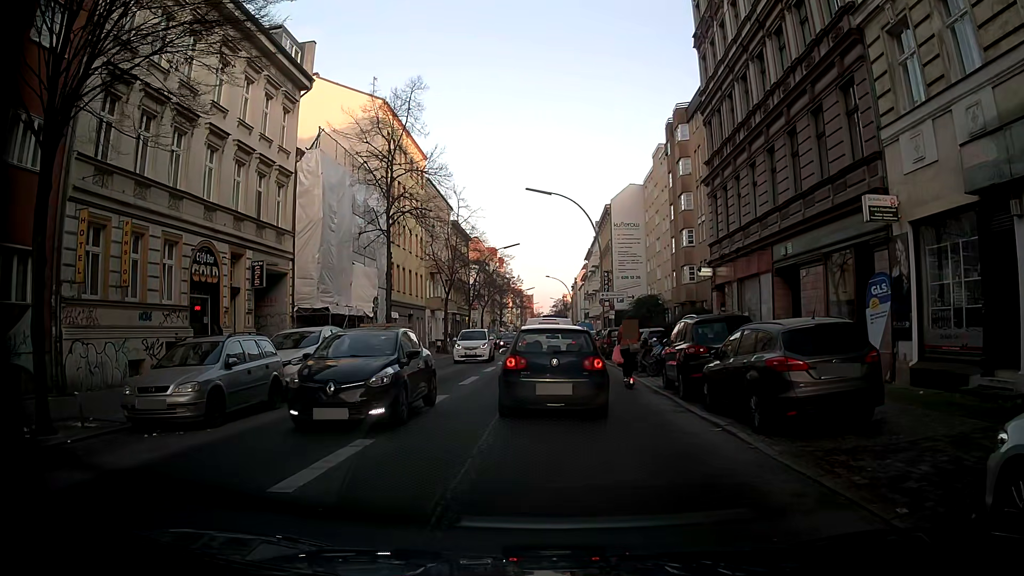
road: tertiary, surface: asphalt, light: Day
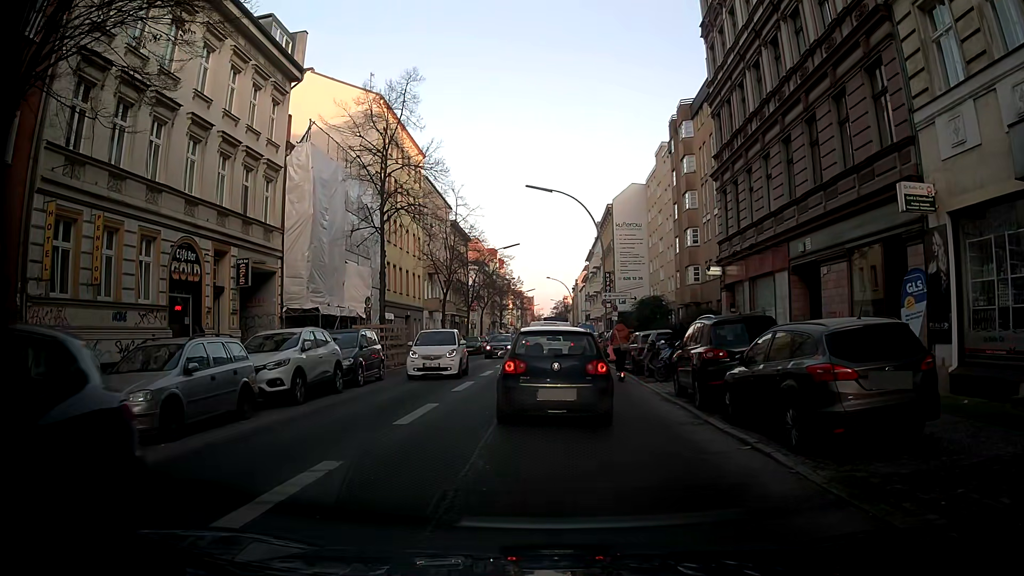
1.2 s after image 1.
(0.0, +1.4) m; 0°
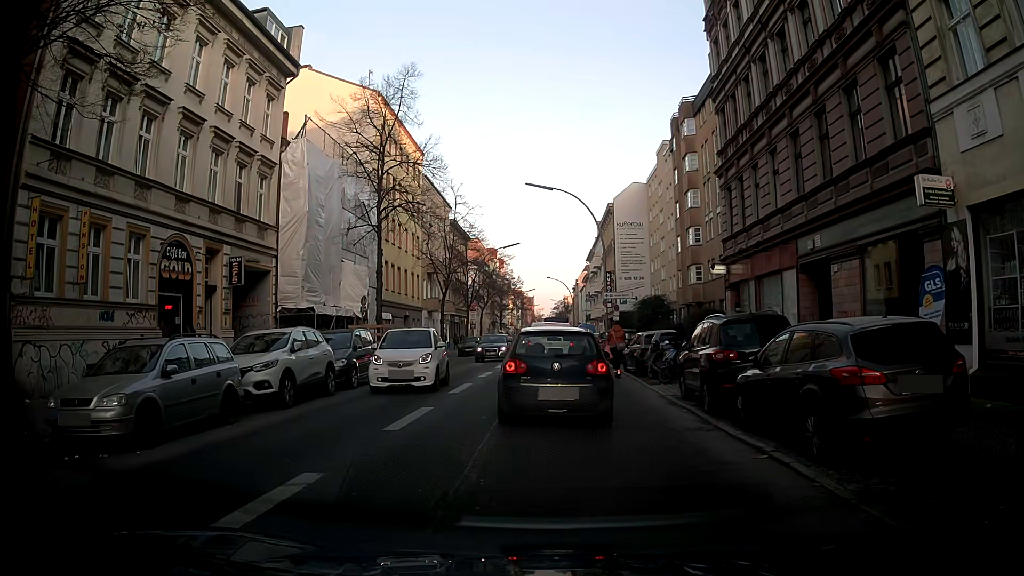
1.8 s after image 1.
(0.0, +0.7) m; 0°
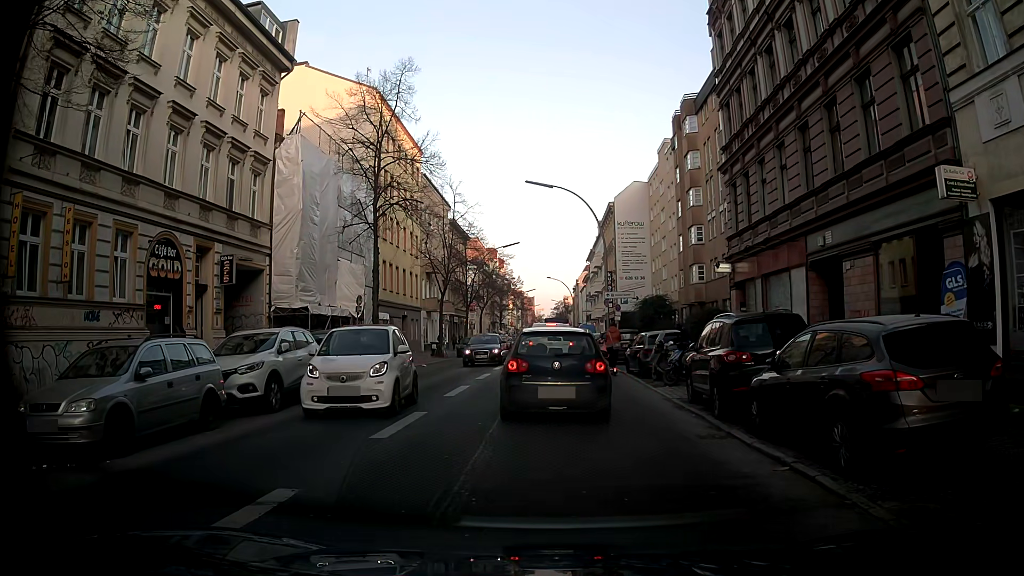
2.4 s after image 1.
(0.0, +0.7) m; 0°
